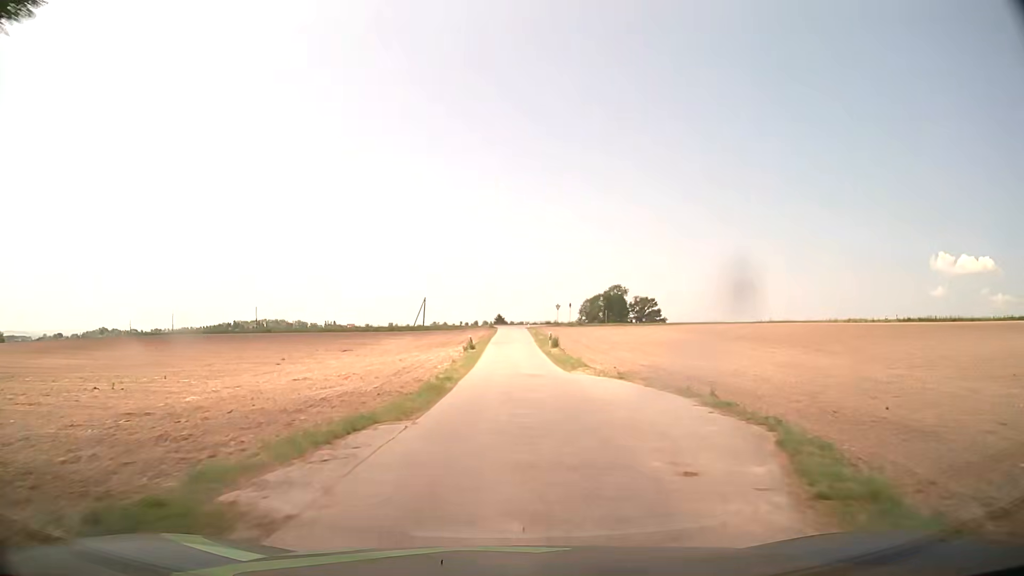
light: Day
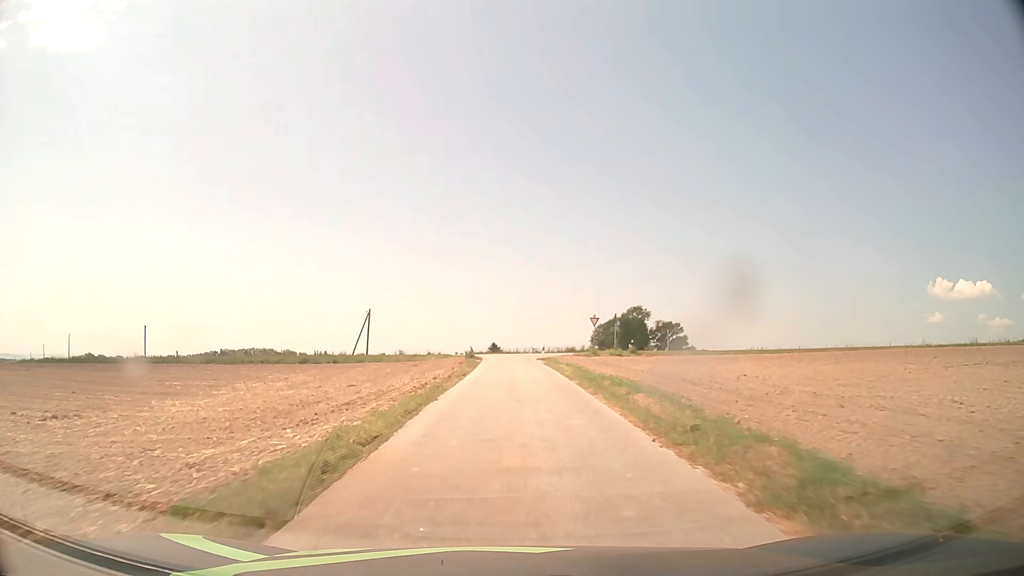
(-0.3, +45.0) m; 0°
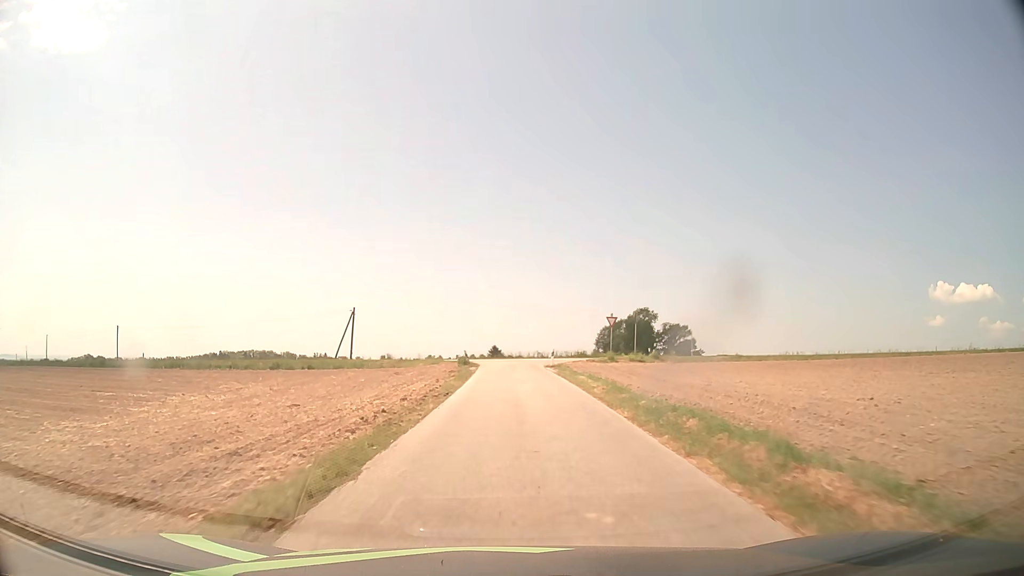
(0.0, +8.1) m; 0°
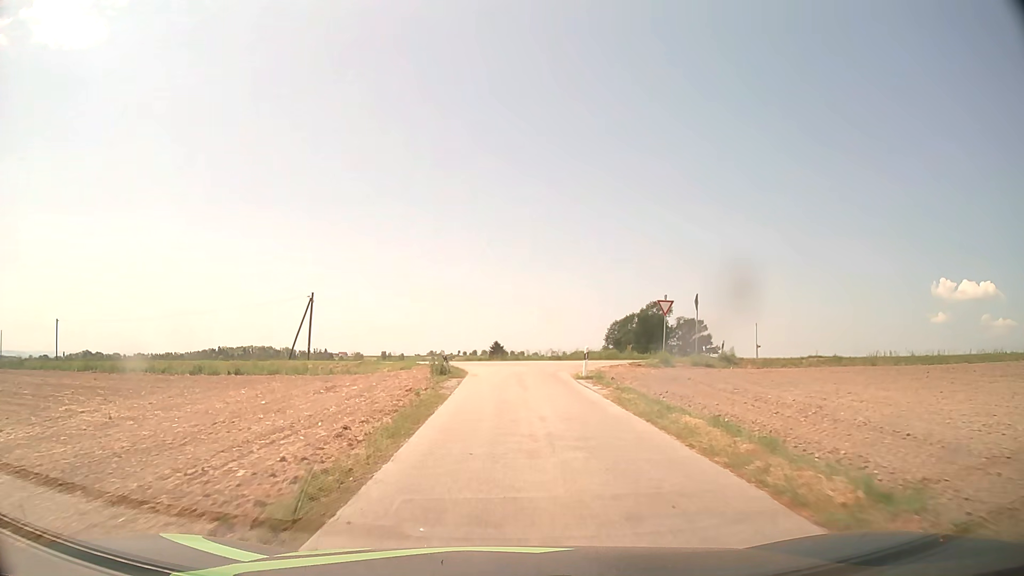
(0.0, +14.8) m; 0°
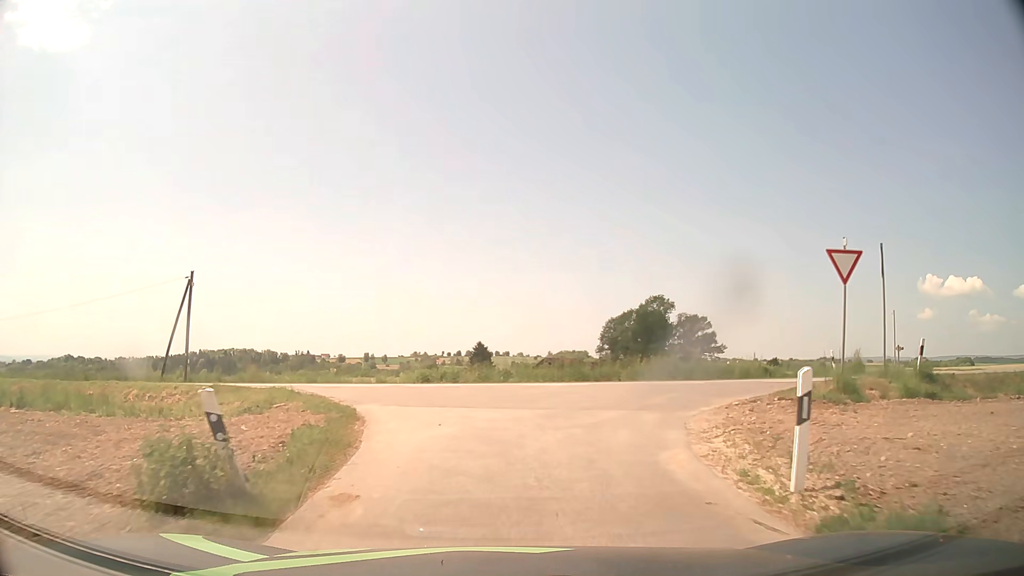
(+0.1, +17.8) m; +1°
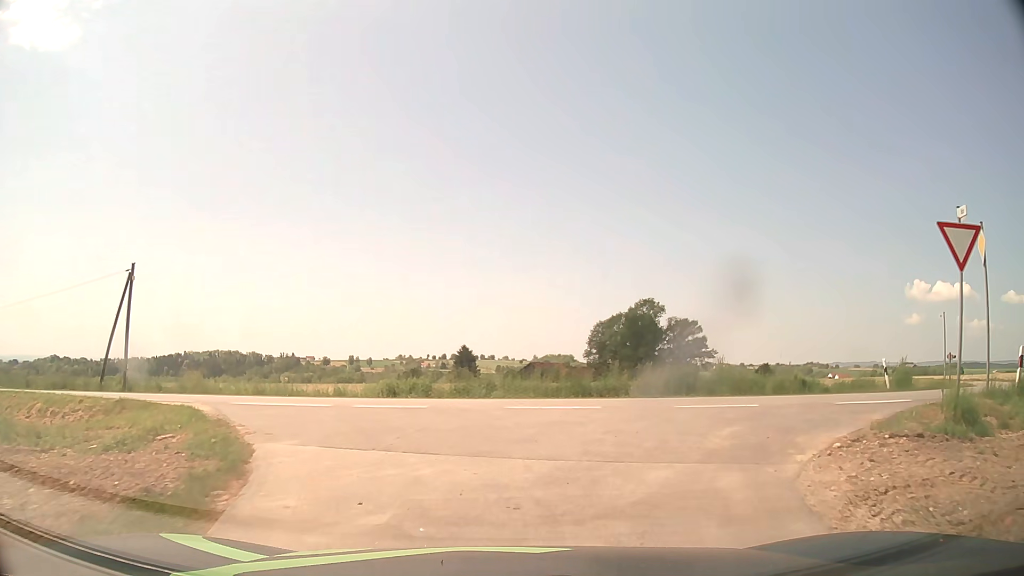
(0.0, +4.4) m; +1°
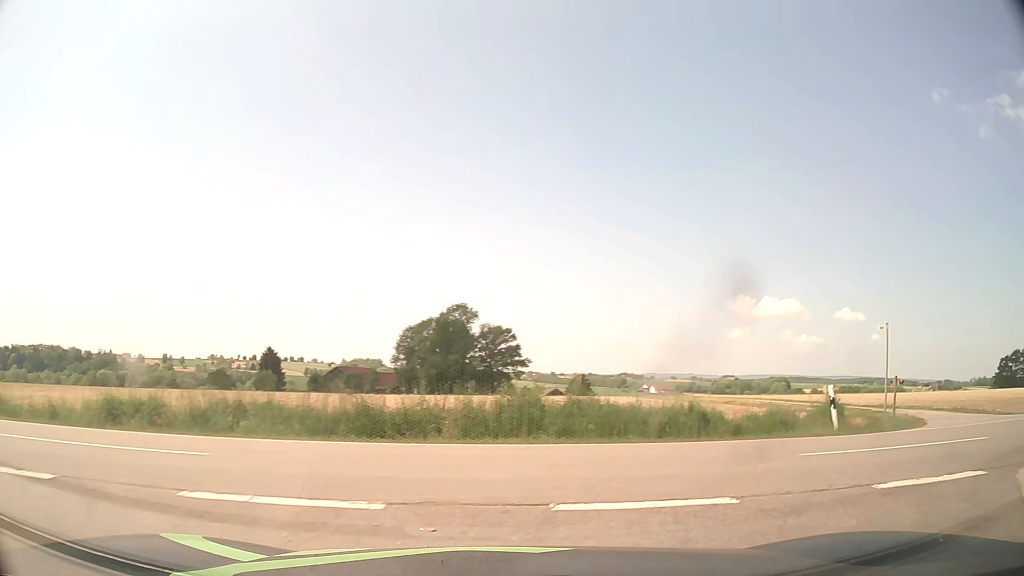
(+0.6, +6.7) m; +15°
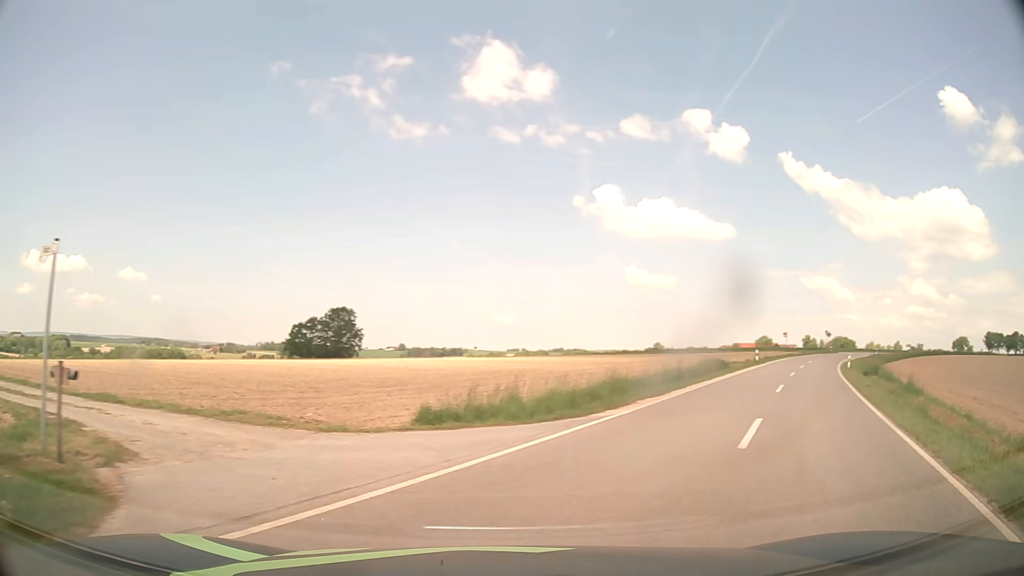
(+5.5, +8.9) m; +62°
(+3, +9) (+8, +18) (+13, +27) (+17, +36) (+23, +44) (+28, +53) (+34, +61) (+39, +69) (+46, +77) (+52, +84) m
